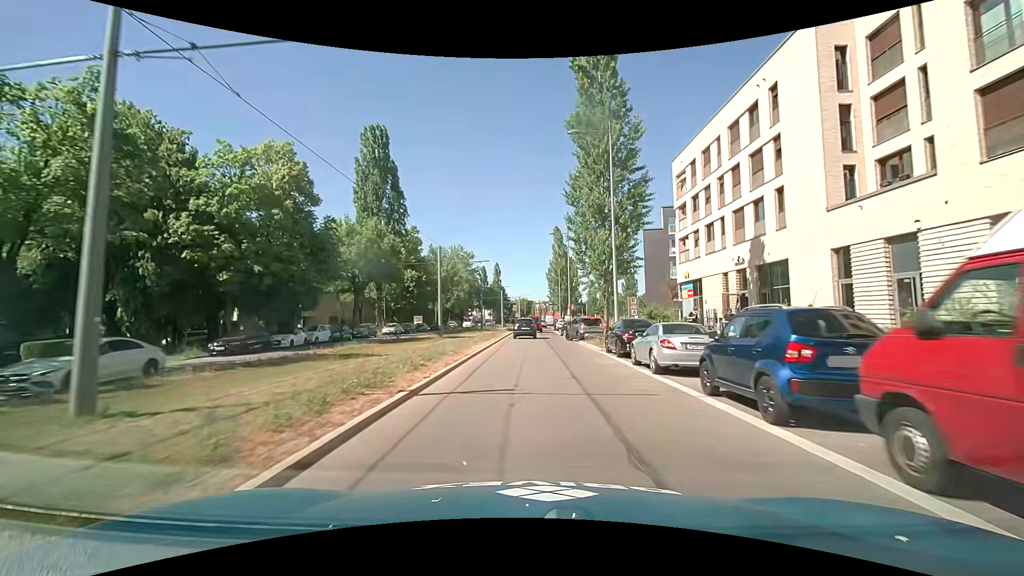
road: secondary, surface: asphalt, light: Day
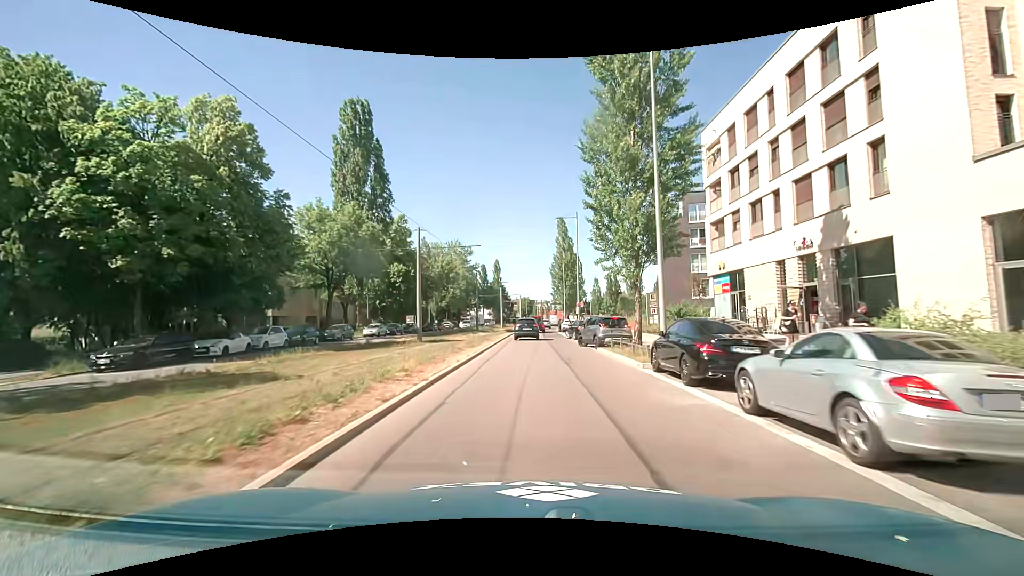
(-0.1, +7.7) m; -1°
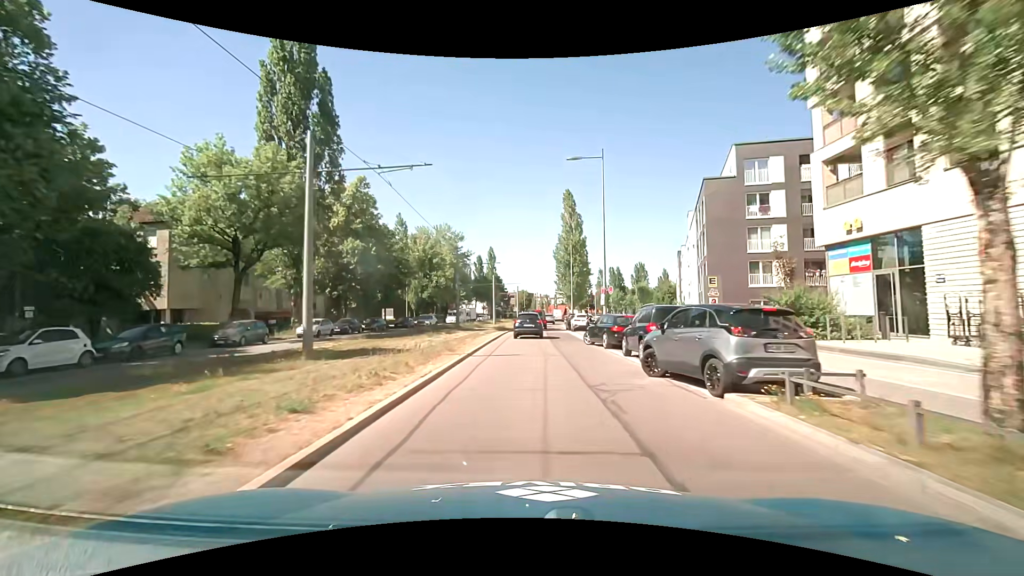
(+0.1, +14.9) m; 0°
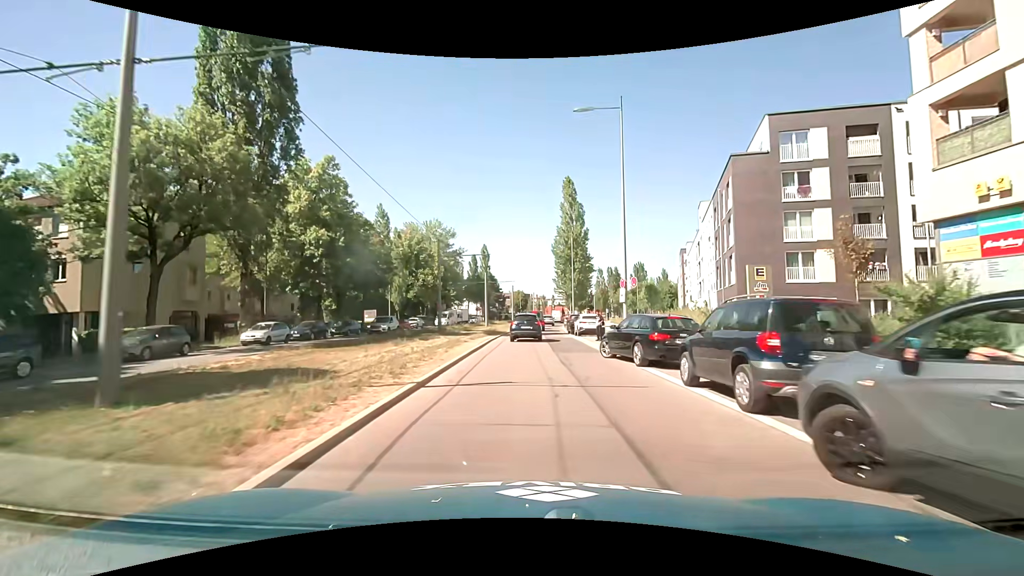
(0.0, +6.8) m; 0°
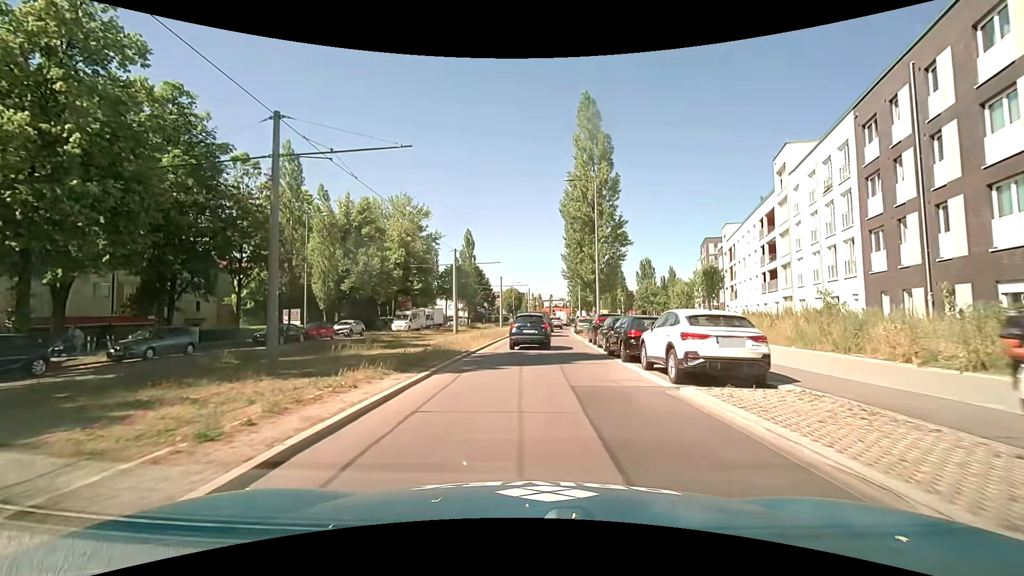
(+0.2, +22.8) m; 0°
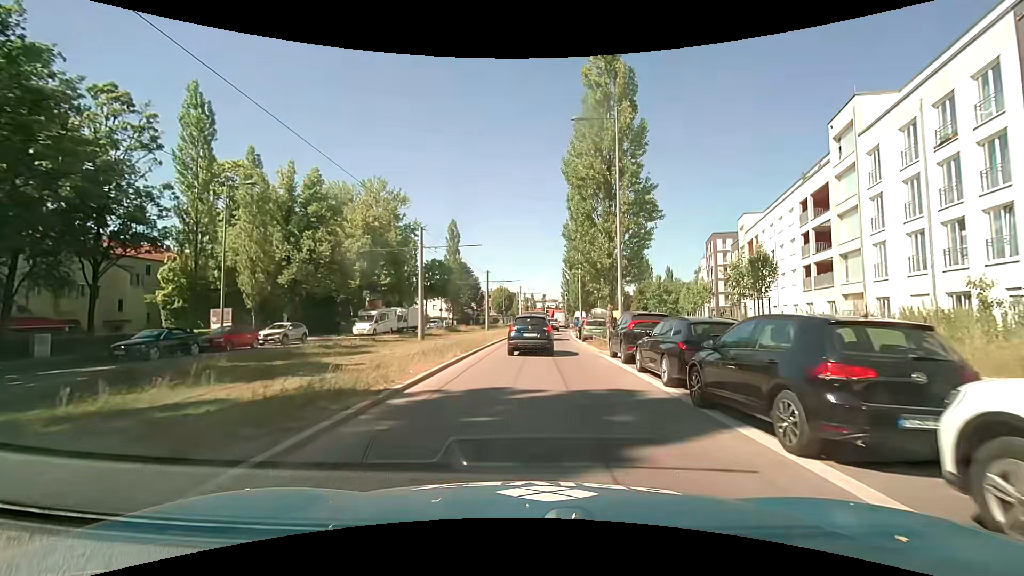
(+0.1, +10.1) m; +1°
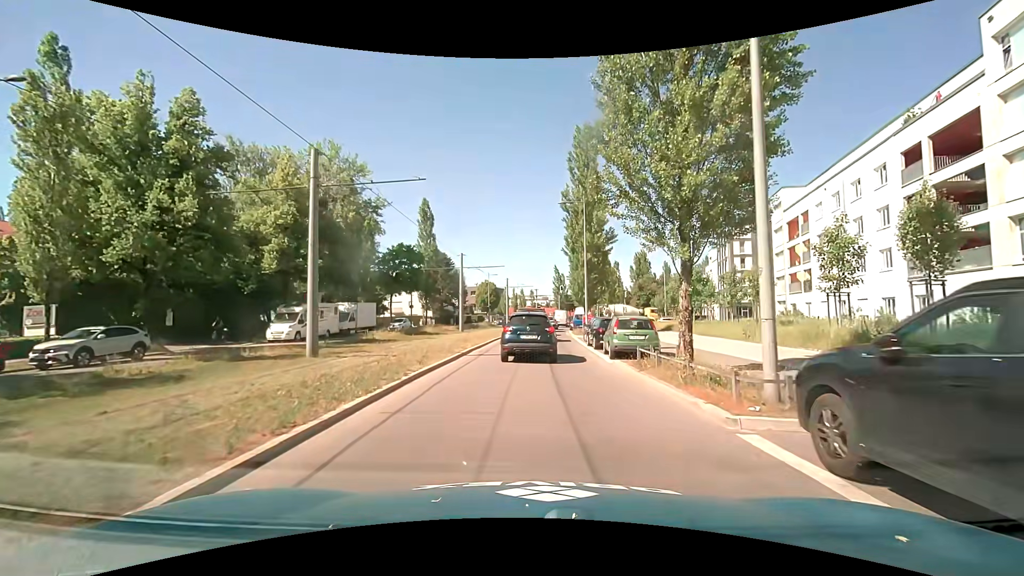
(+0.2, +13.9) m; +2°
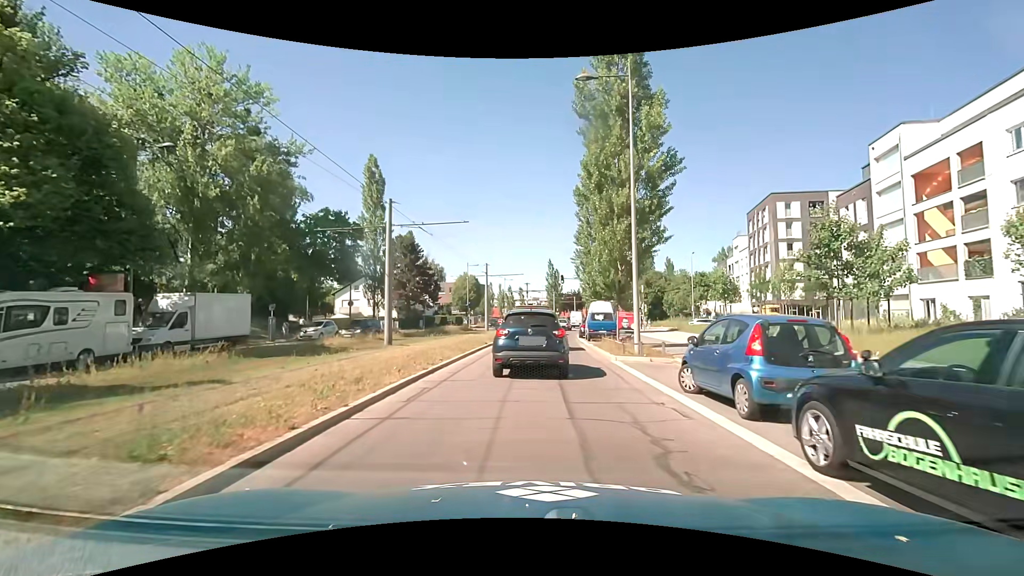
(0.0, +20.2) m; 0°
(0, +10) (0, +20) (+1, +30) (+2, +40) (+3, +50) (+4, +60) (+6, +70) (+8, +79) (+10, +89) (+12, +99) m
